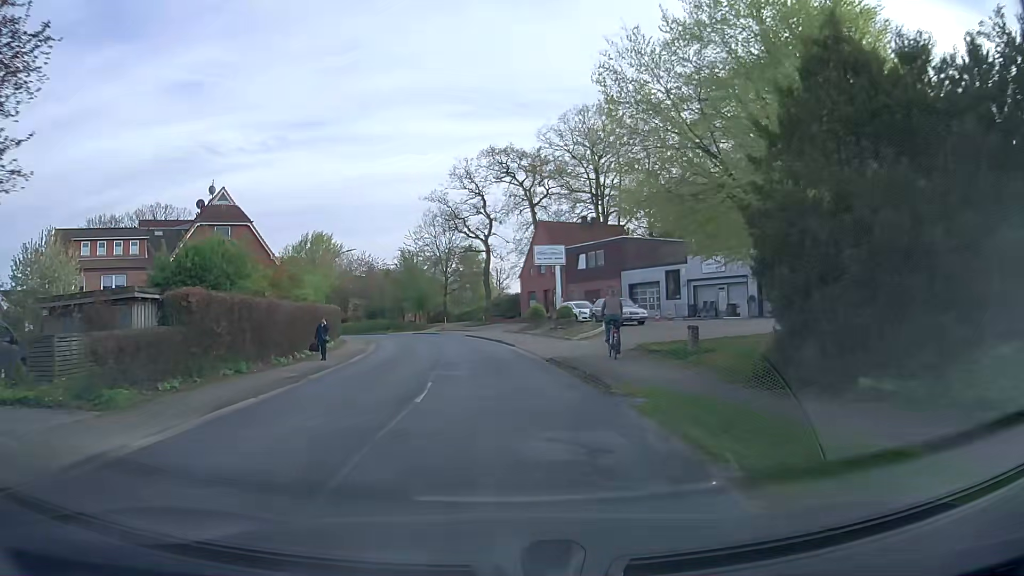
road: secondary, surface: asphalt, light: Day
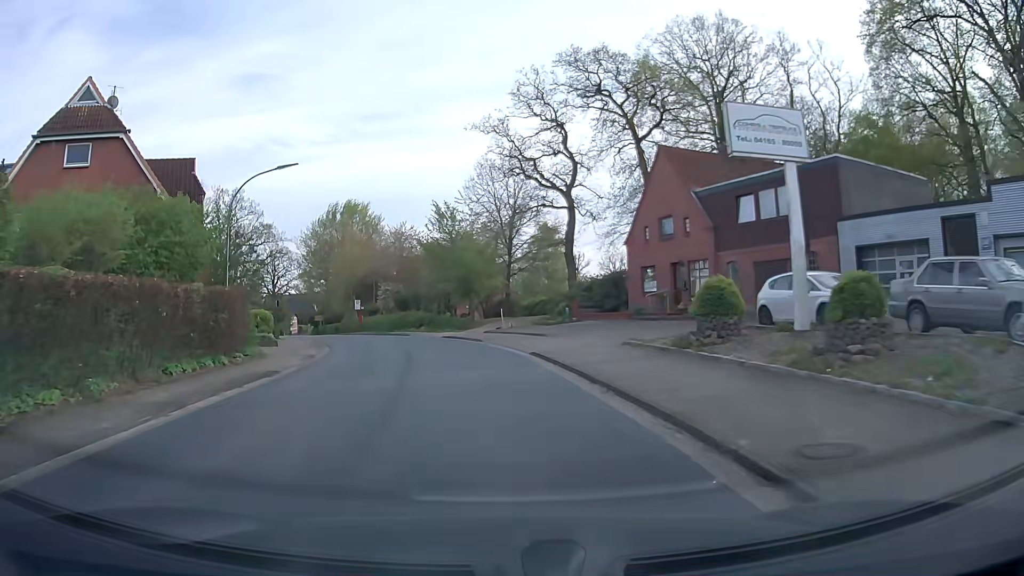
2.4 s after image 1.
(-1.3, +26.6) m; -7°
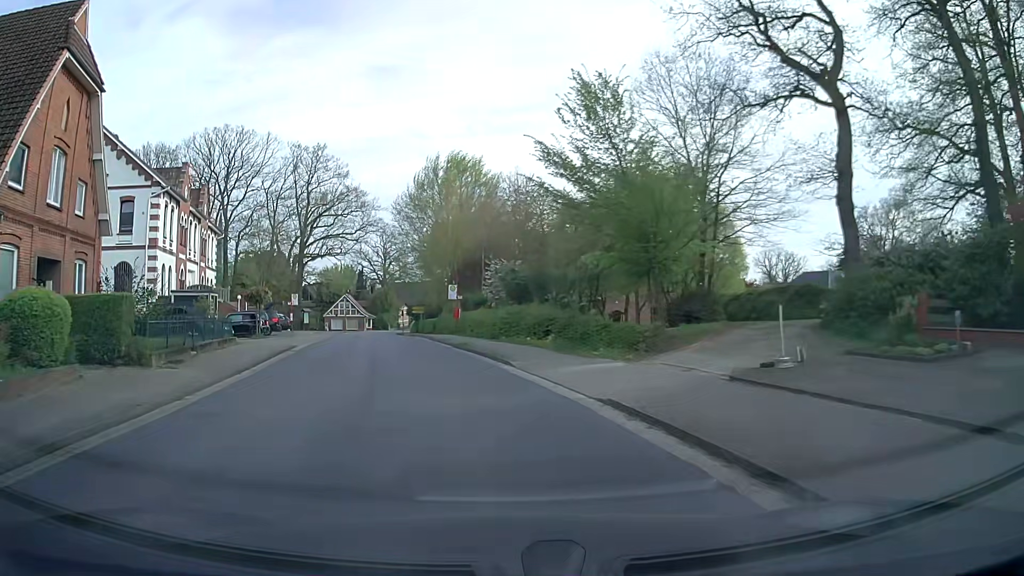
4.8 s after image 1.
(-2.3, +25.8) m; -11°
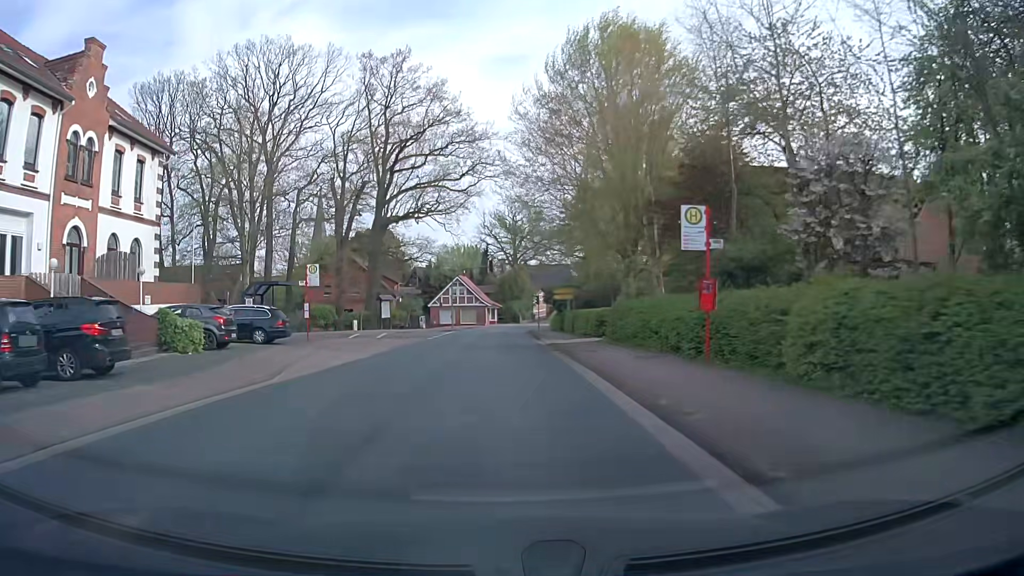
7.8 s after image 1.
(-4.6, +32.1) m; -11°
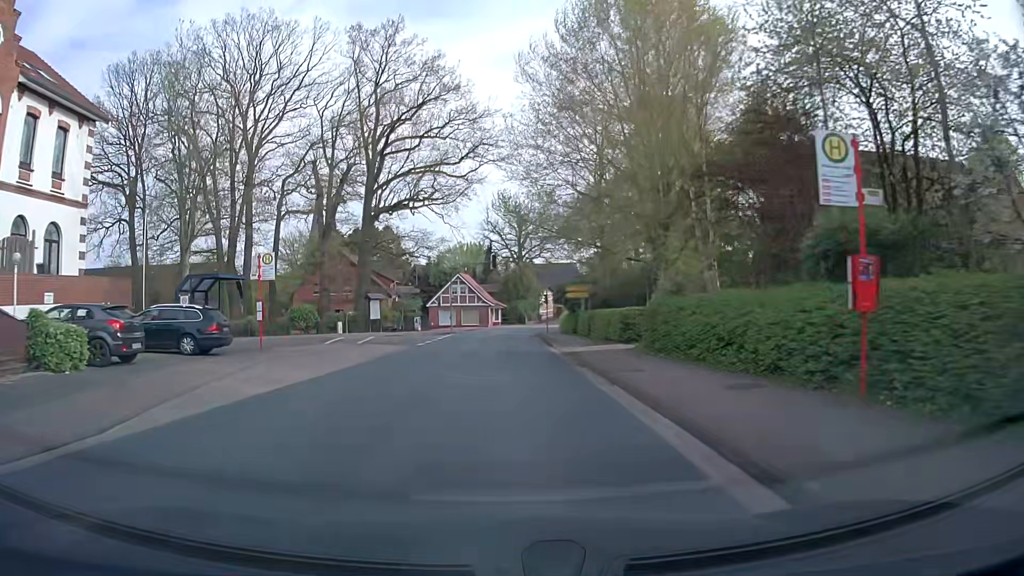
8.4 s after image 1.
(-0.1, +6.6) m; -1°
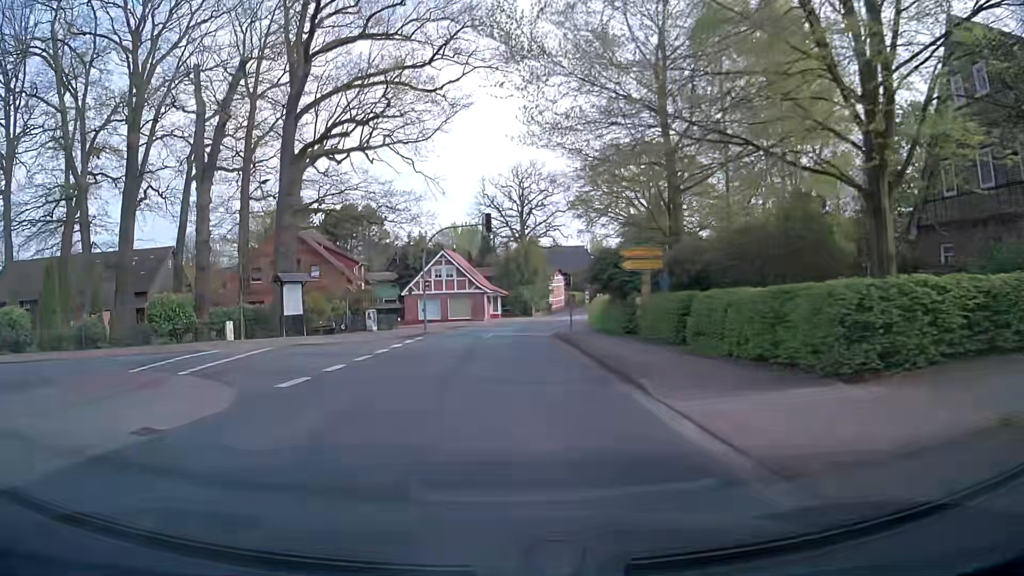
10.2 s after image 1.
(-0.1, +20.3) m; 0°
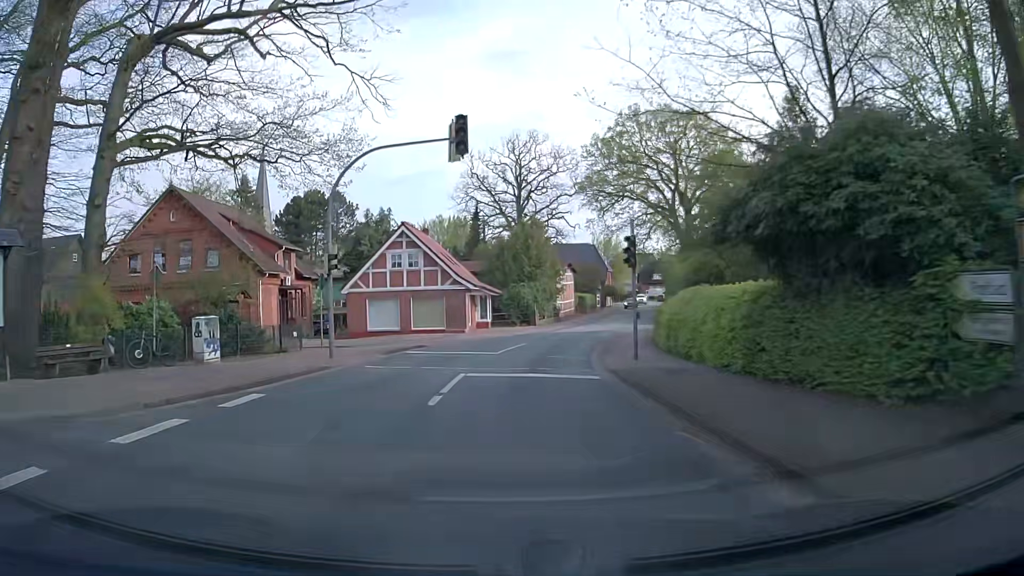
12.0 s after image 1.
(+0.1, +20.5) m; 0°
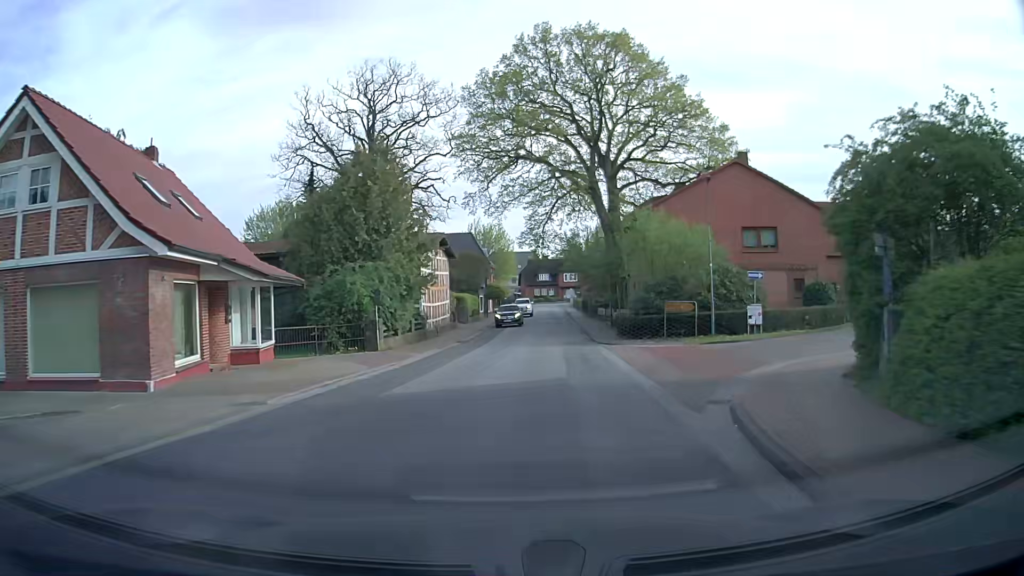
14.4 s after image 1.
(+2.0, +26.8) m; +12°
(0, +10) (+1, +20) (+2, +30) (+3, +40) (+3, +50) (+4, +60) (+5, +70) (+5, +80) (+6, +90) (+6, +100) m
